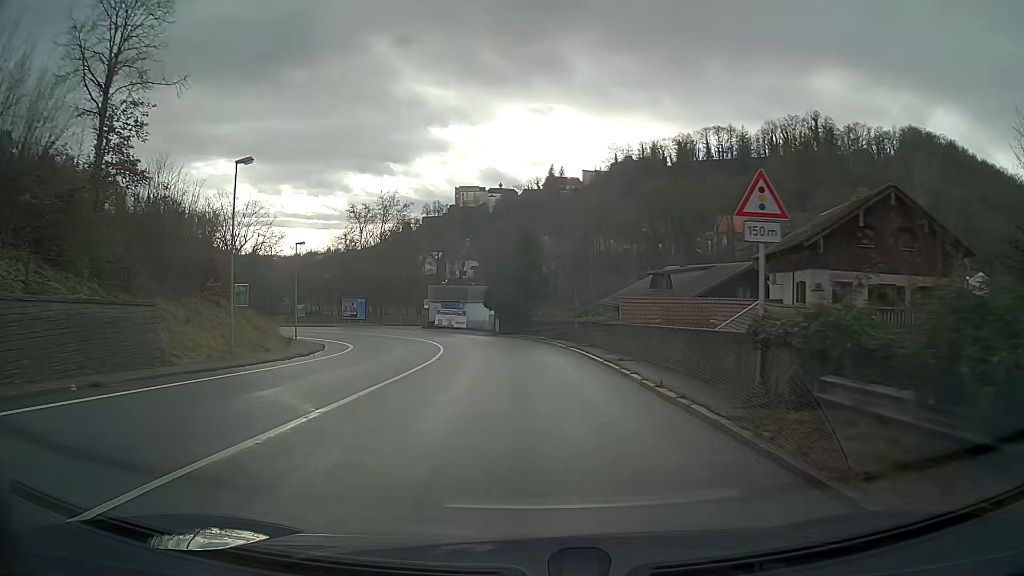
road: primary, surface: asphalt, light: Day
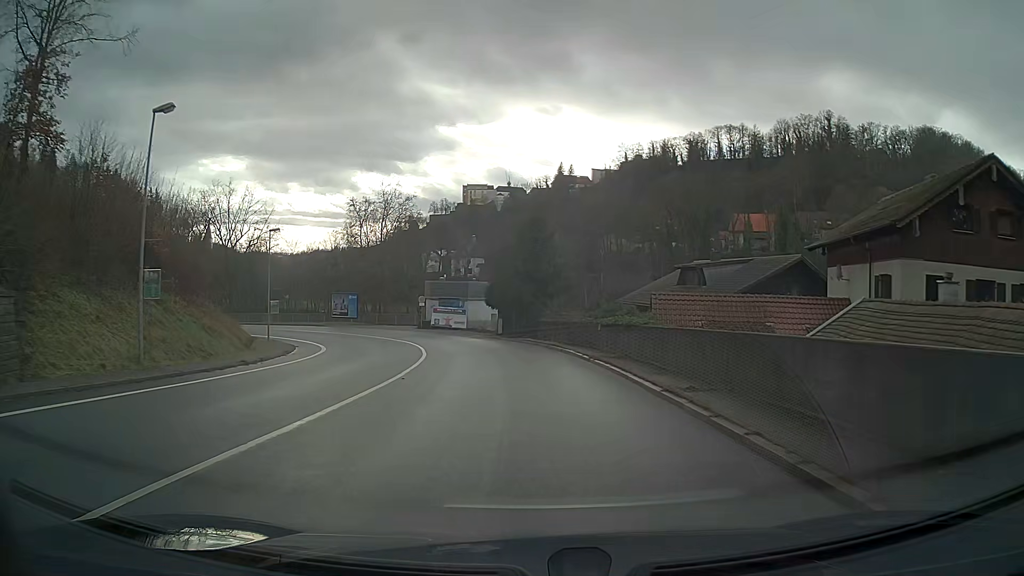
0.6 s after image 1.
(0.0, +7.7) m; -1°
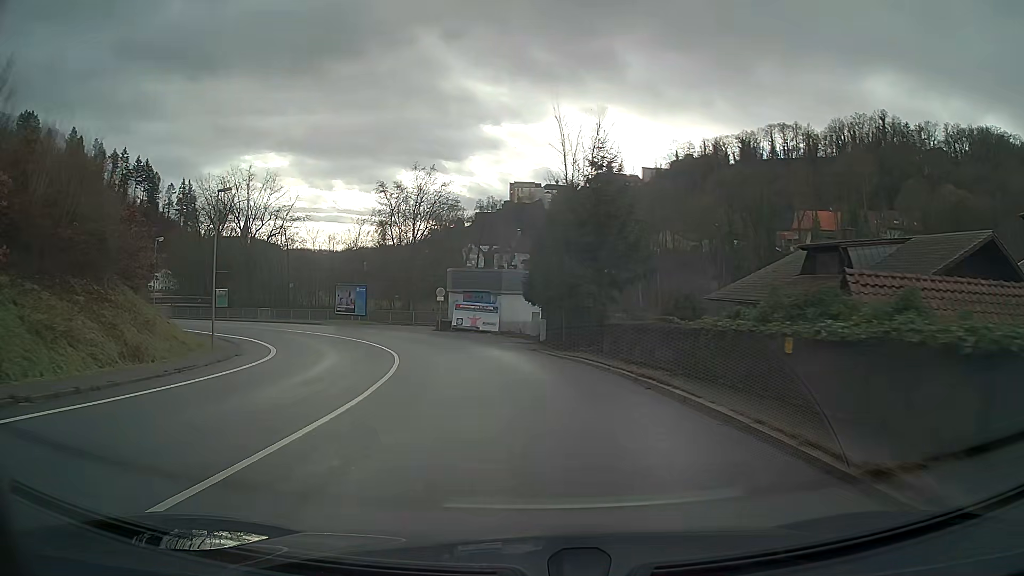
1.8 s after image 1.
(-0.6, +15.3) m; -5°
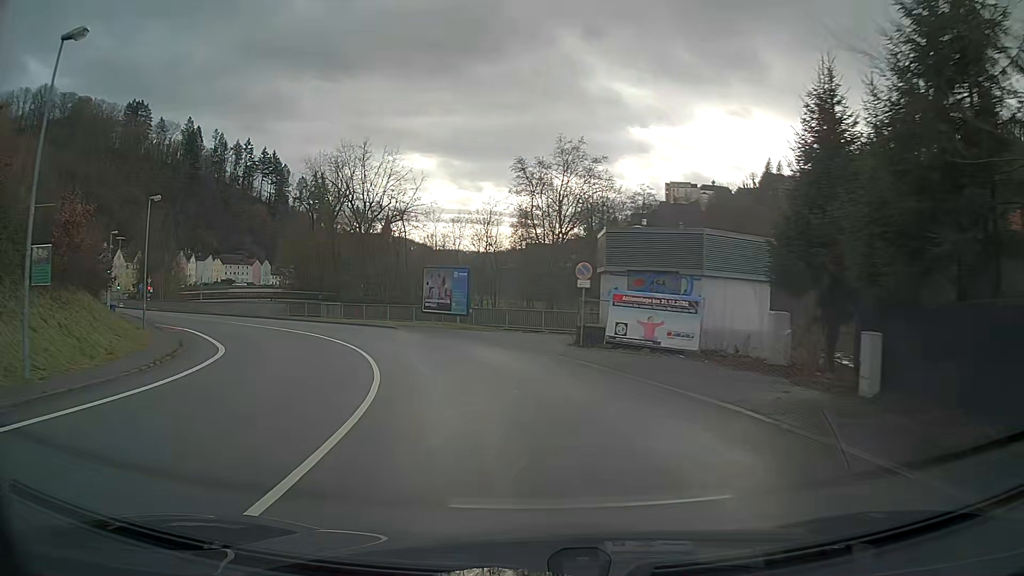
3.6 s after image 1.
(-2.6, +22.8) m; -14°
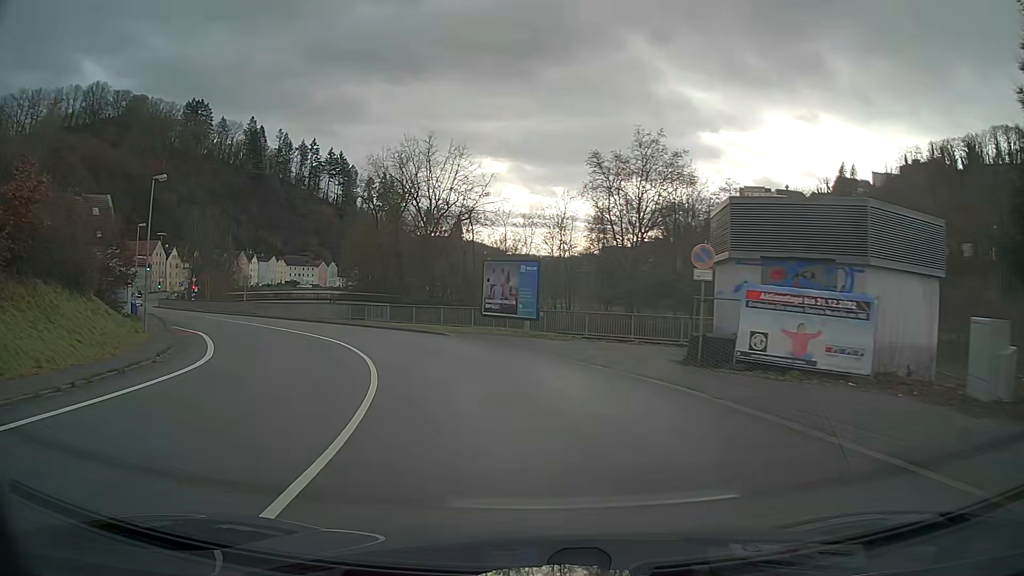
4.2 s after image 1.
(-0.4, +7.6) m; -7°
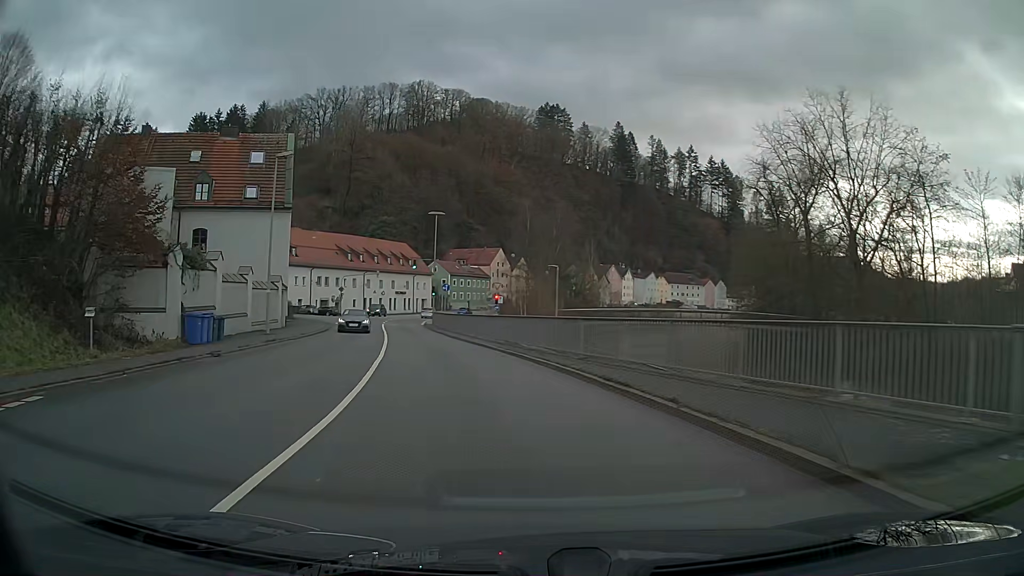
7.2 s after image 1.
(-10.4, +36.0) m; -32°
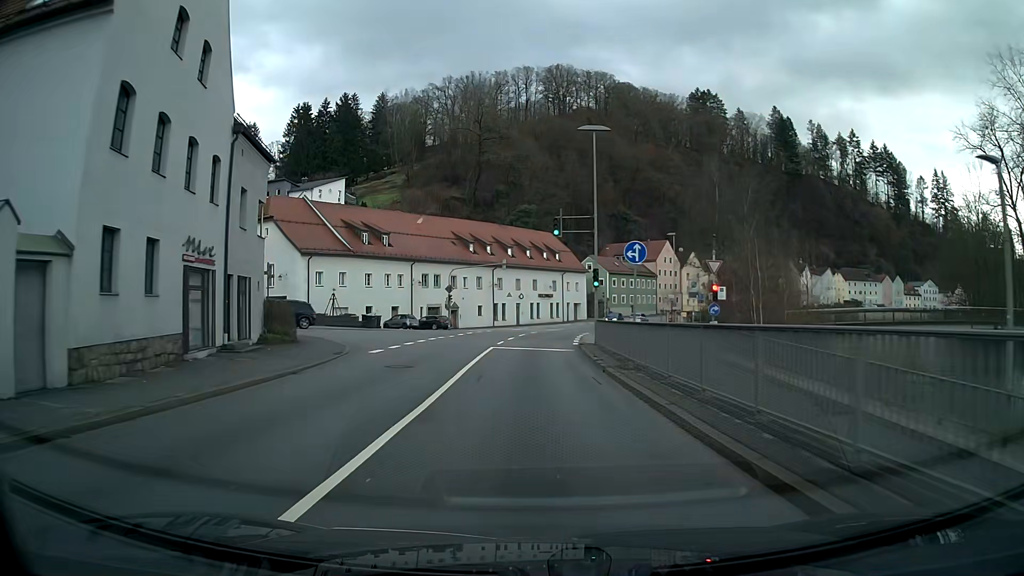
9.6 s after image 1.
(-4.0, +30.1) m; -11°
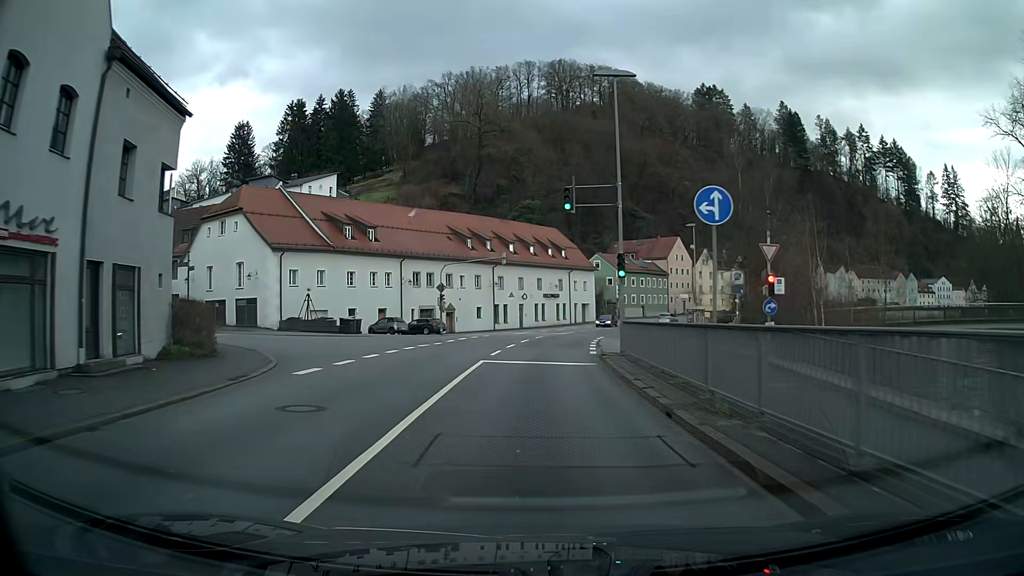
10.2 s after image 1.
(0.0, +7.7) m; 0°
(0, +10) (0, +20) (+1, +30) (+2, +40) (+4, +50) (+7, +59) (+10, +69) (+13, +78) (+18, +87) (+22, +96) m
